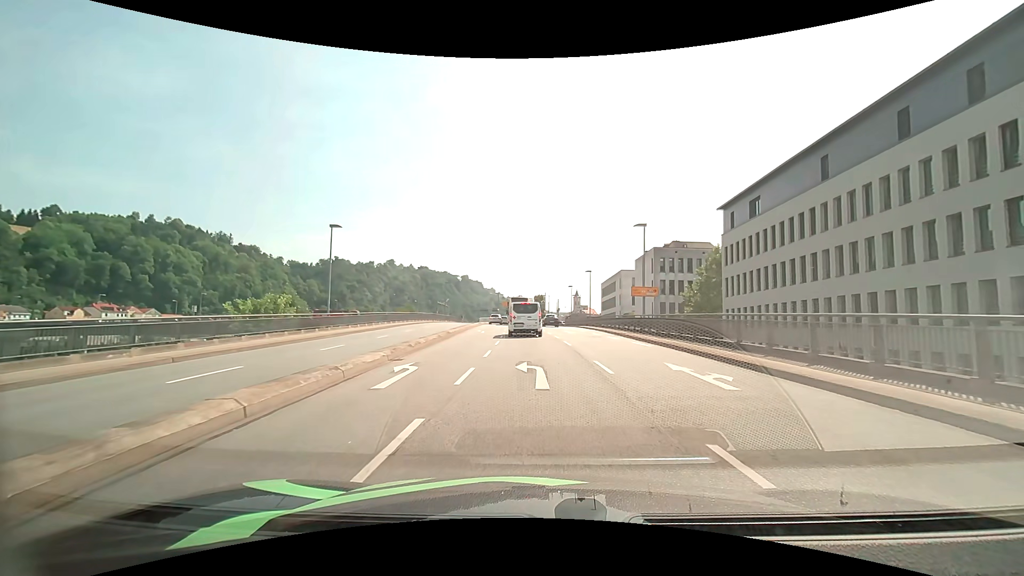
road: primary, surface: asphalt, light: Day
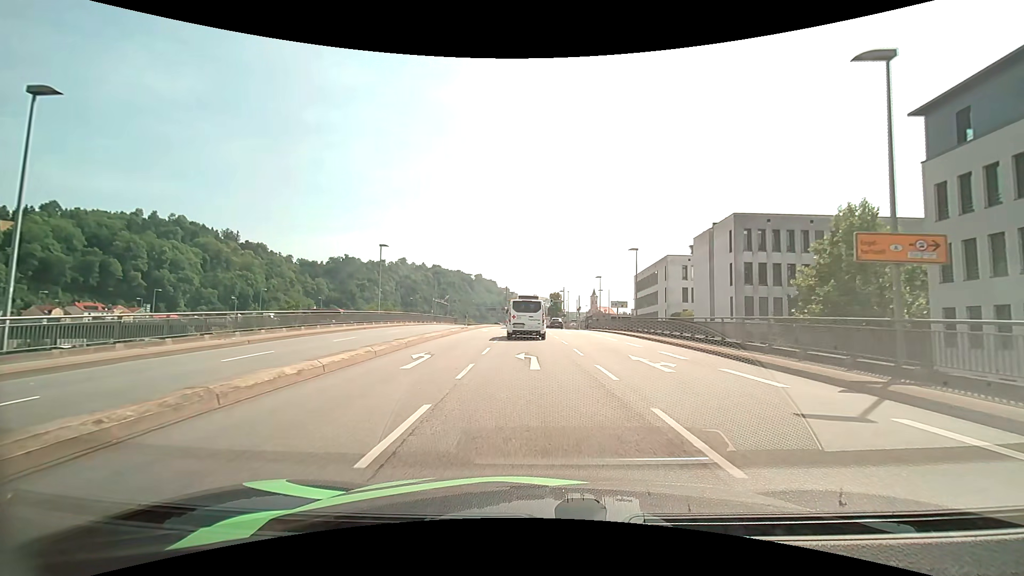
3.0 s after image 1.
(-0.4, +23.6) m; -2°
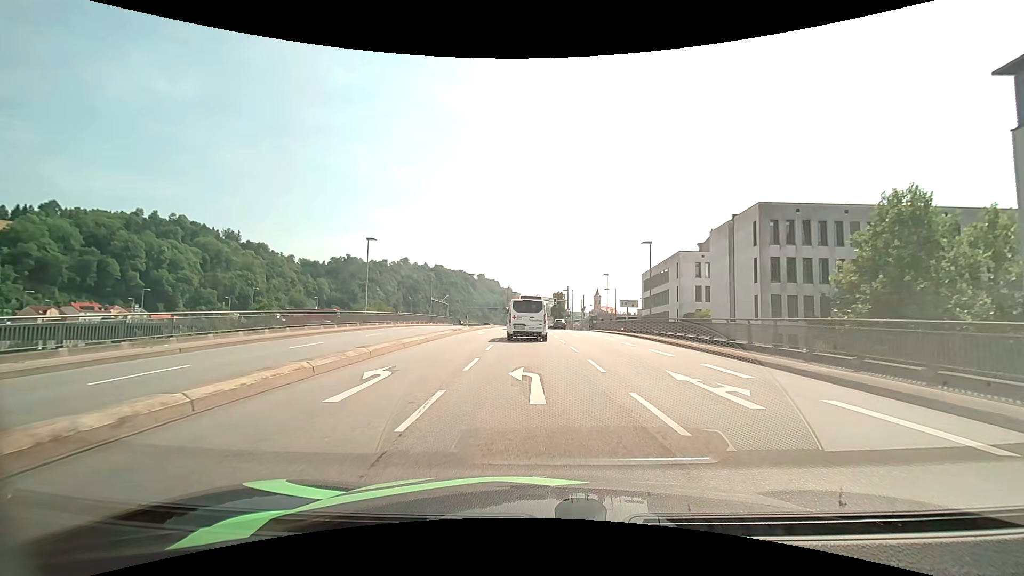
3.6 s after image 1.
(0.0, +4.5) m; 0°
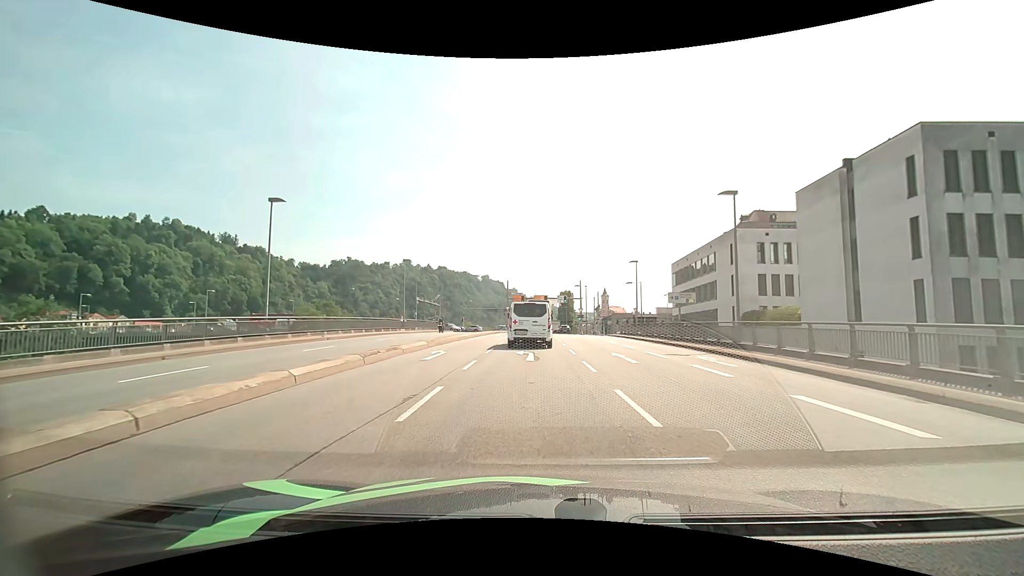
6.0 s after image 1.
(-0.1, +17.1) m; 0°
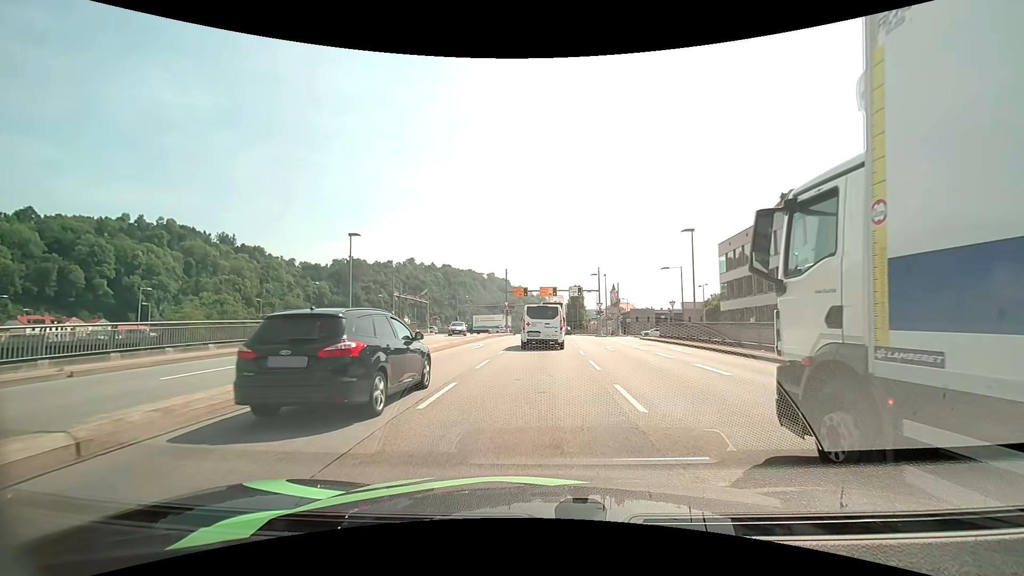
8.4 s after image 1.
(-0.1, +17.4) m; -1°
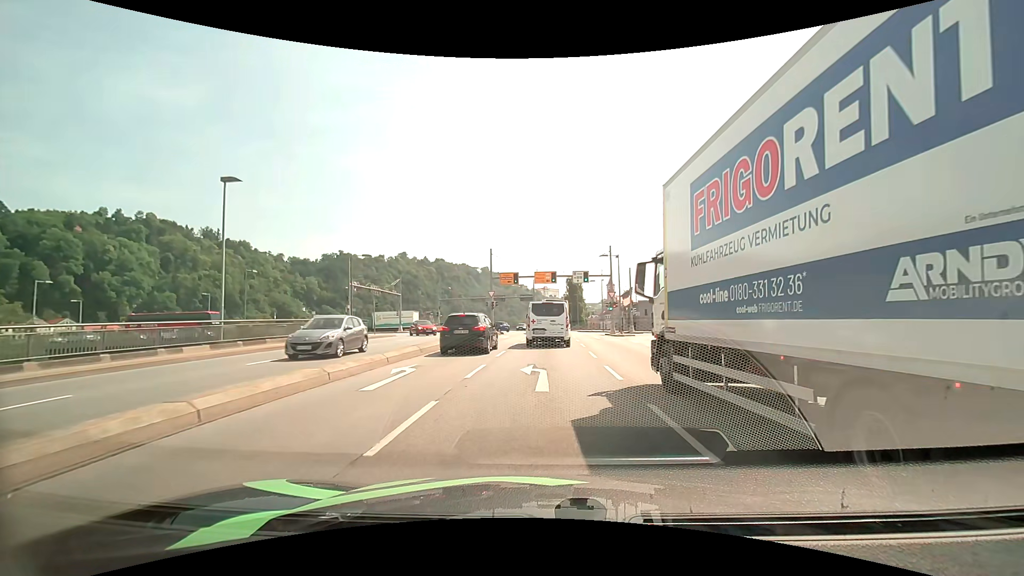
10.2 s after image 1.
(+0.1, +14.7) m; 0°
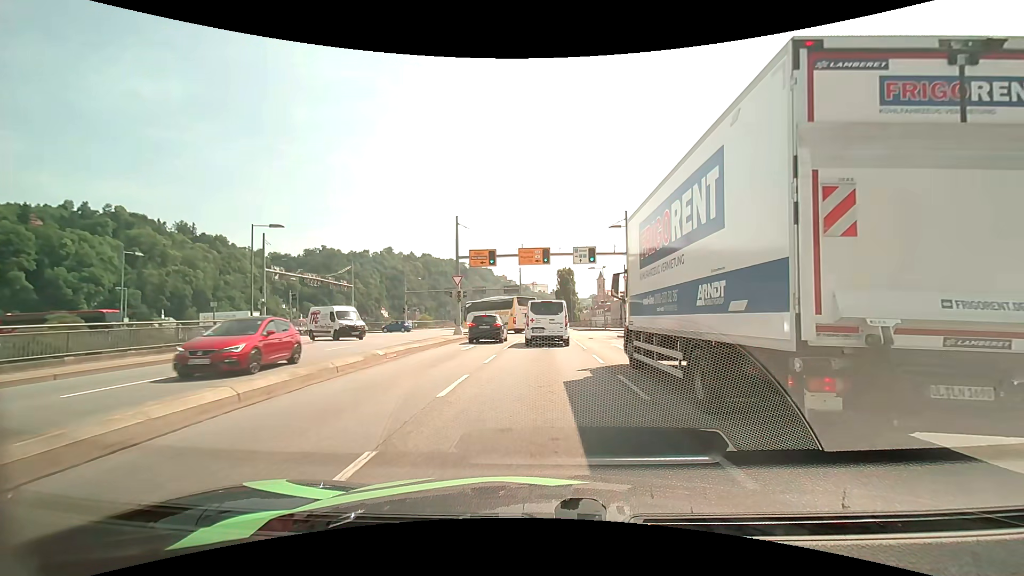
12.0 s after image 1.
(+0.3, +14.8) m; +2°
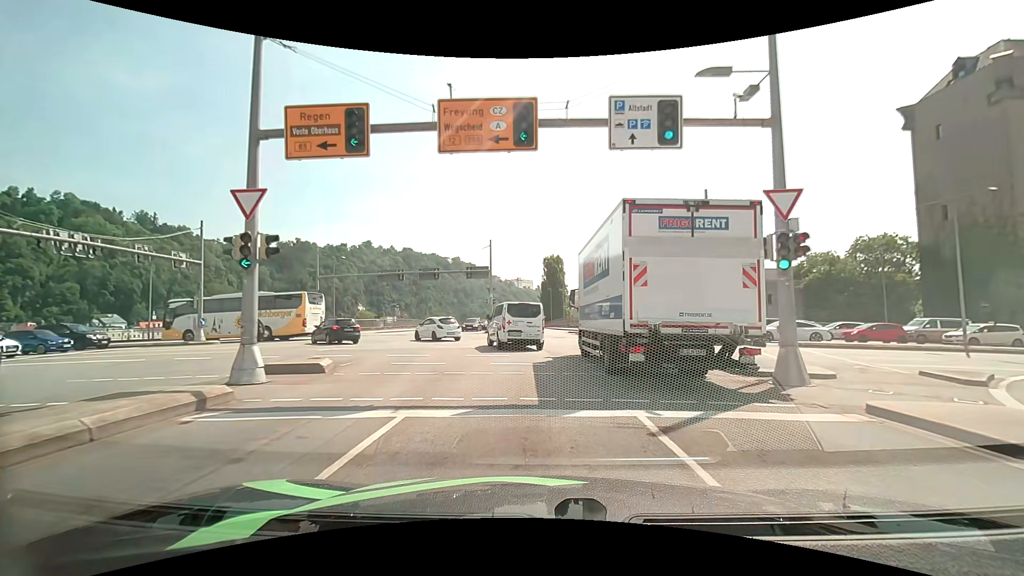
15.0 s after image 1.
(+0.3, +23.6) m; +2°
(0, +10) (-1, +20) (-4, +29) (-10, +37) (-20, +40) (-30, +40) (-40, +40) (-50, +40) (-60, +40) (-70, +39) m
